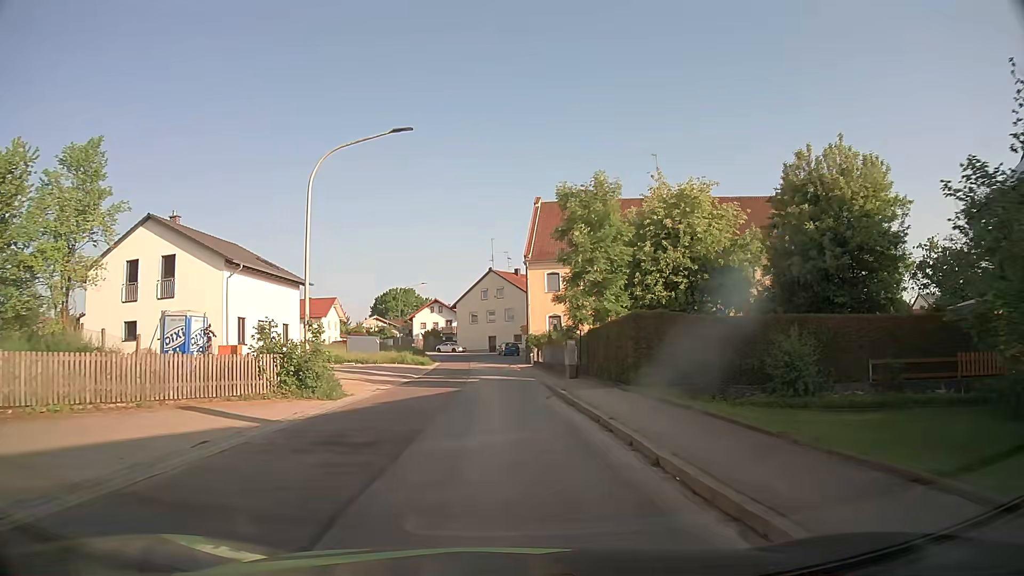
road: tertiary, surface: asphalt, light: Day
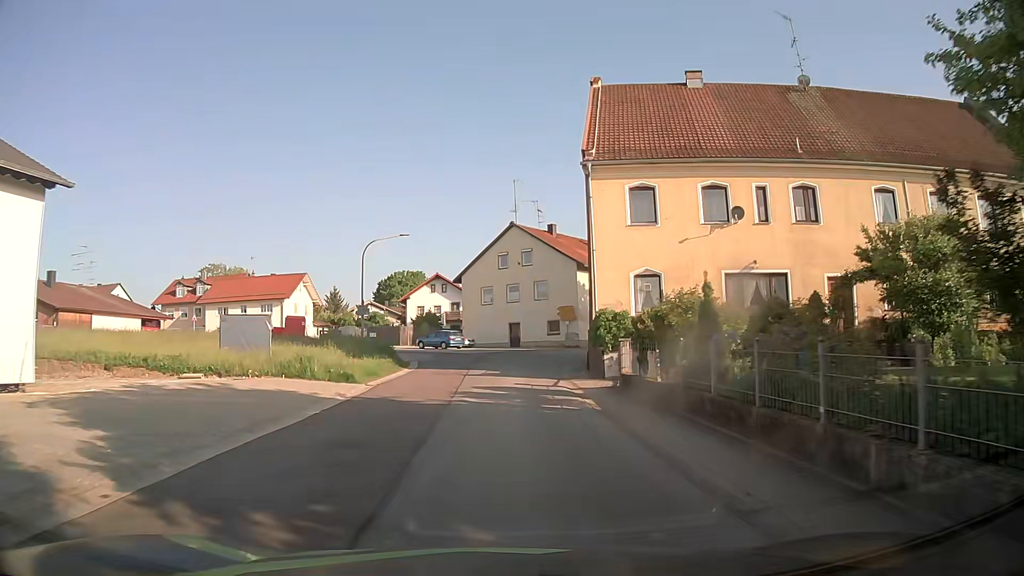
(-0.9, +27.9) m; -3°
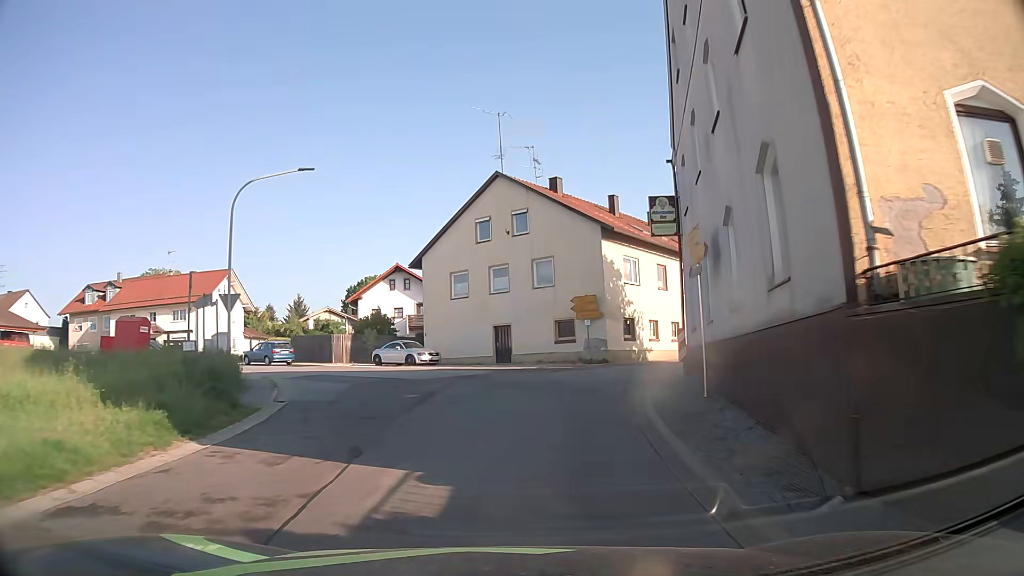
(+0.2, +19.5) m; +1°
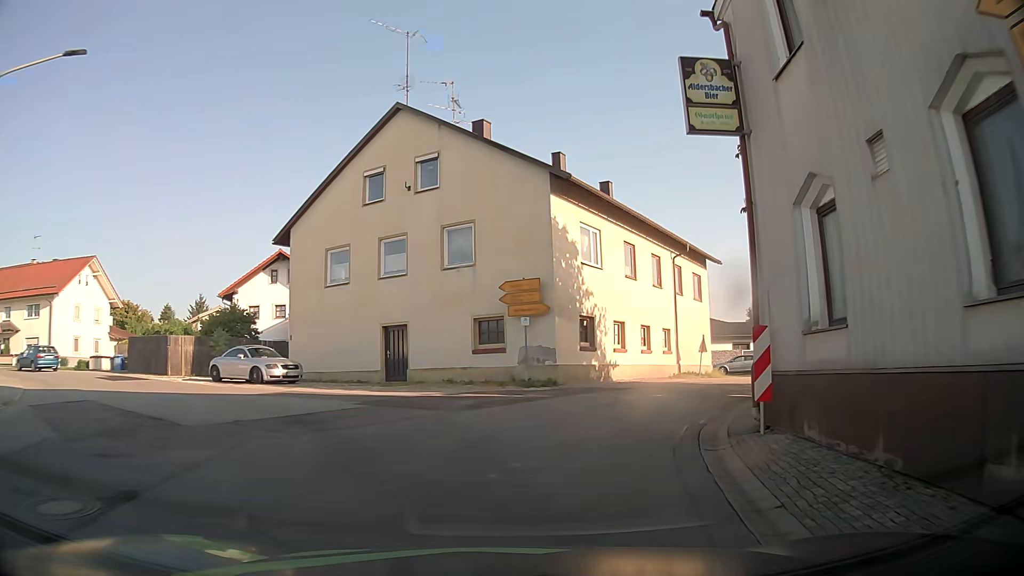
(+0.6, +11.4) m; +8°
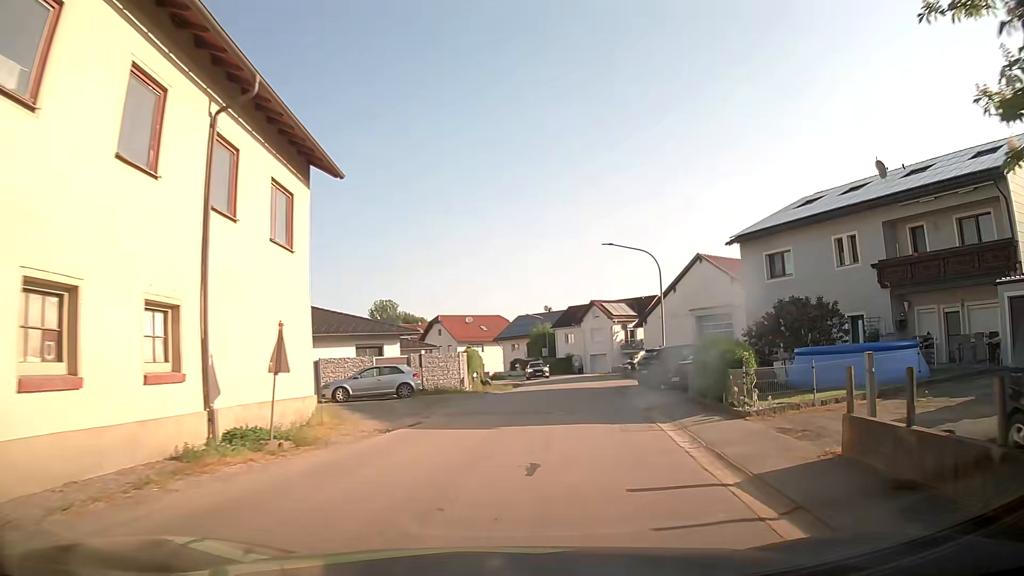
(+5.1, +19.8) m; +30°
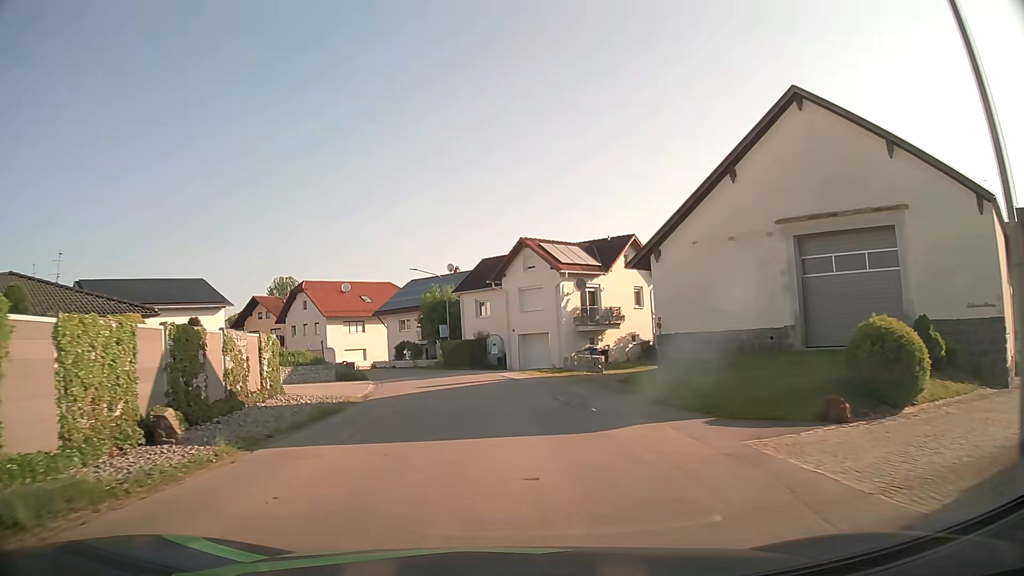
(+4.3, +30.6) m; +9°
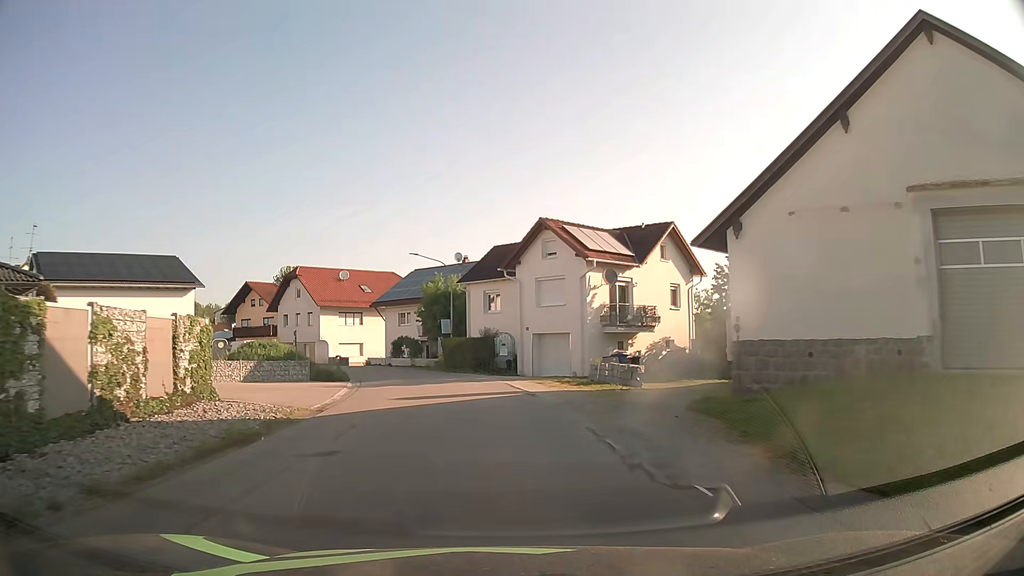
(-0.1, +6.6) m; -1°
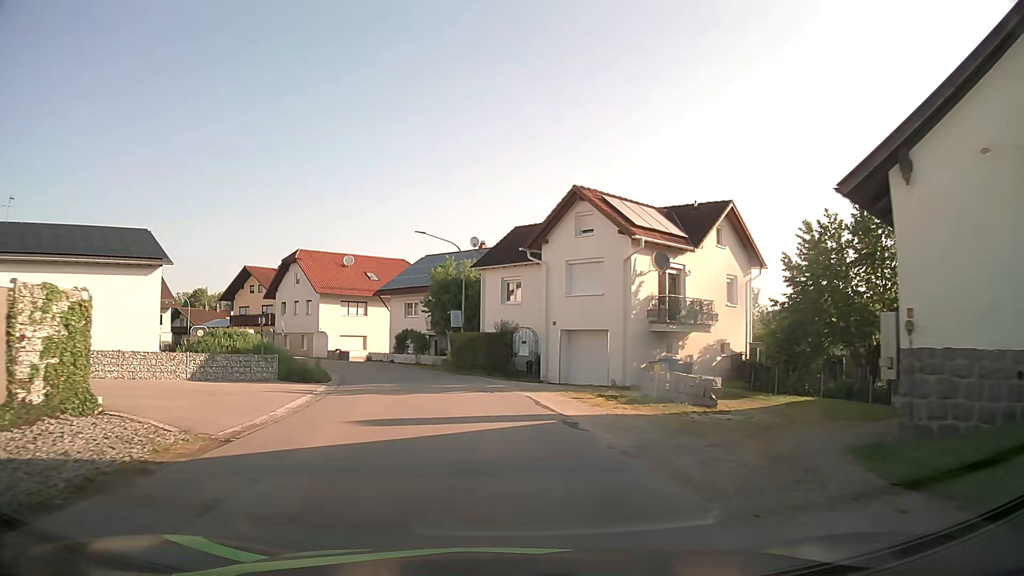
(-0.1, +6.6) m; -1°
(0, +10) (-1, +20) (-4, +30) (-7, +39) (-12, +48) (-18, +56) (-25, +63) (-33, +69) (-42, +74) (-51, +78) m
